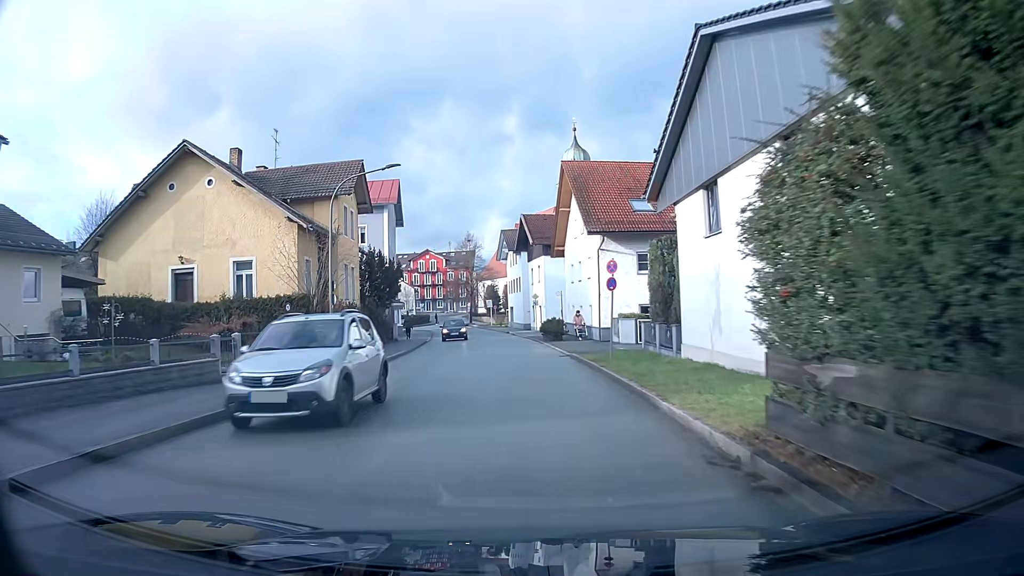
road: unclassified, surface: asphalt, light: Day
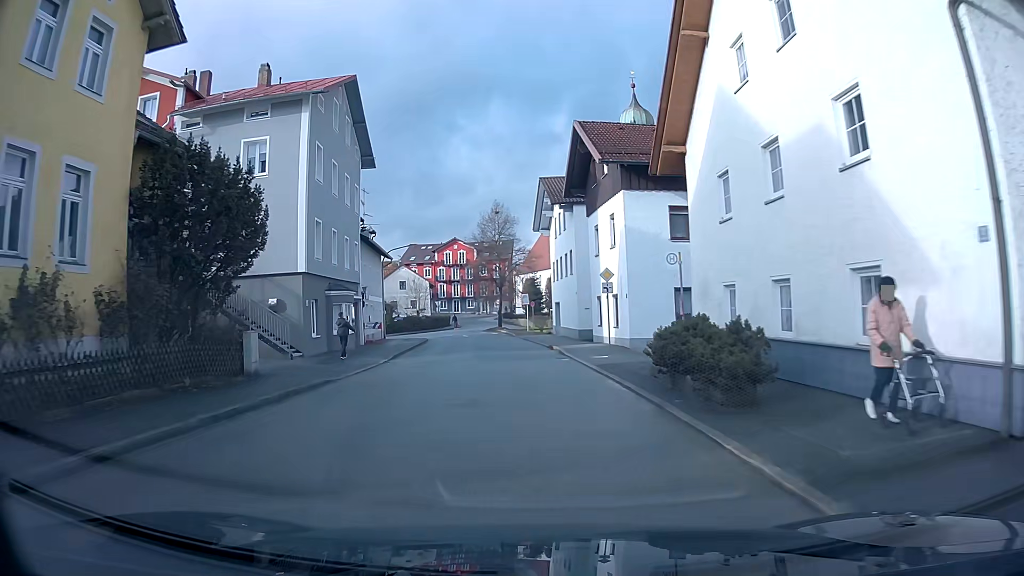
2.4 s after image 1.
(-0.7, +27.8) m; -4°
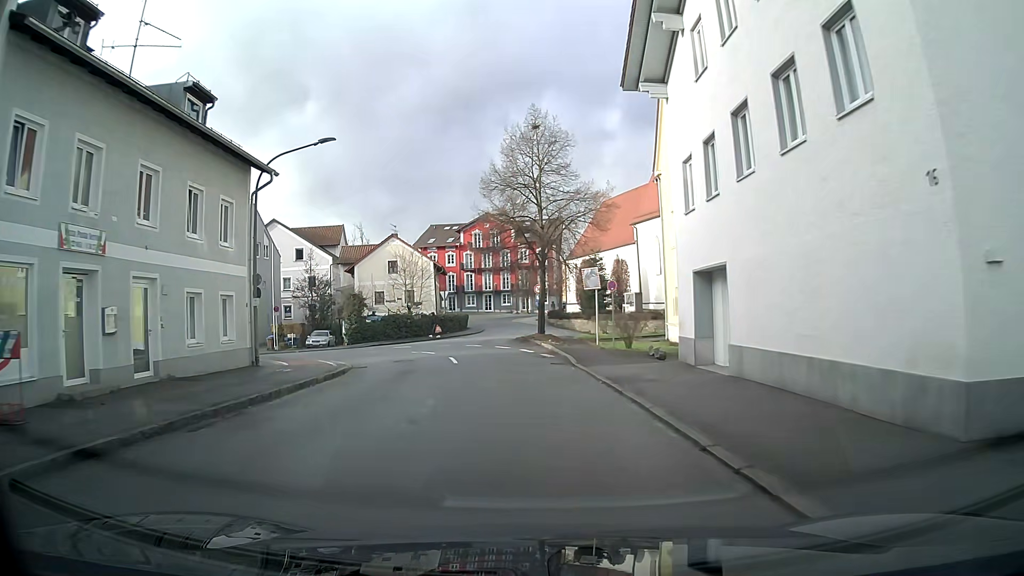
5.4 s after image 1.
(-0.9, +31.7) m; -4°
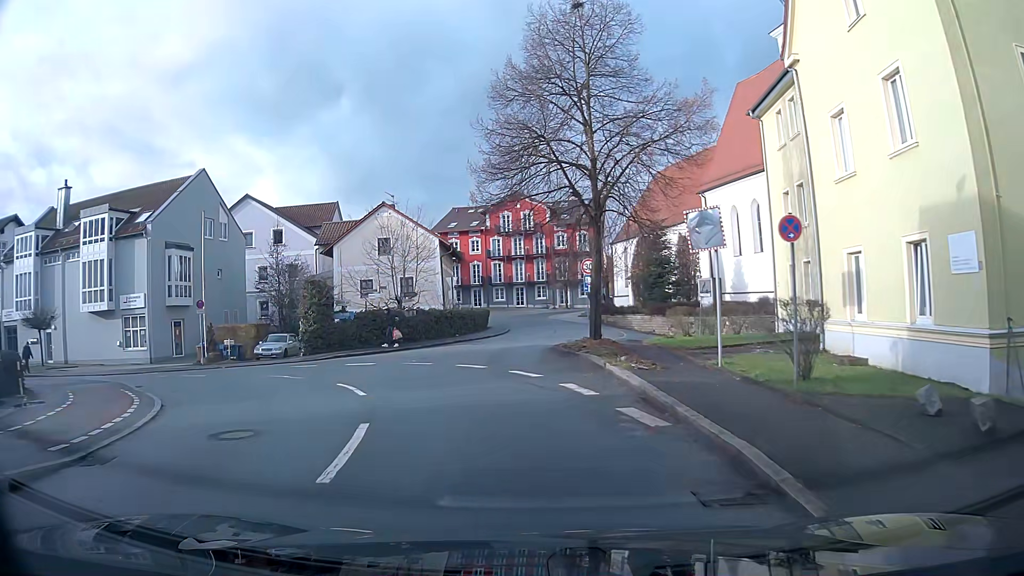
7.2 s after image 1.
(-0.4, +15.3) m; -3°
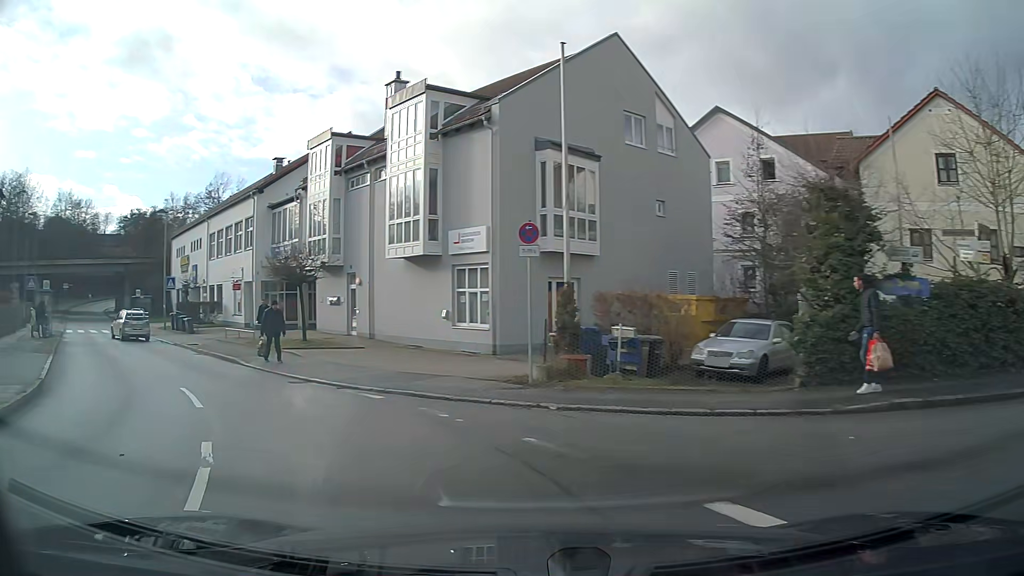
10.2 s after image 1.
(-6.1, +19.0) m; -47°
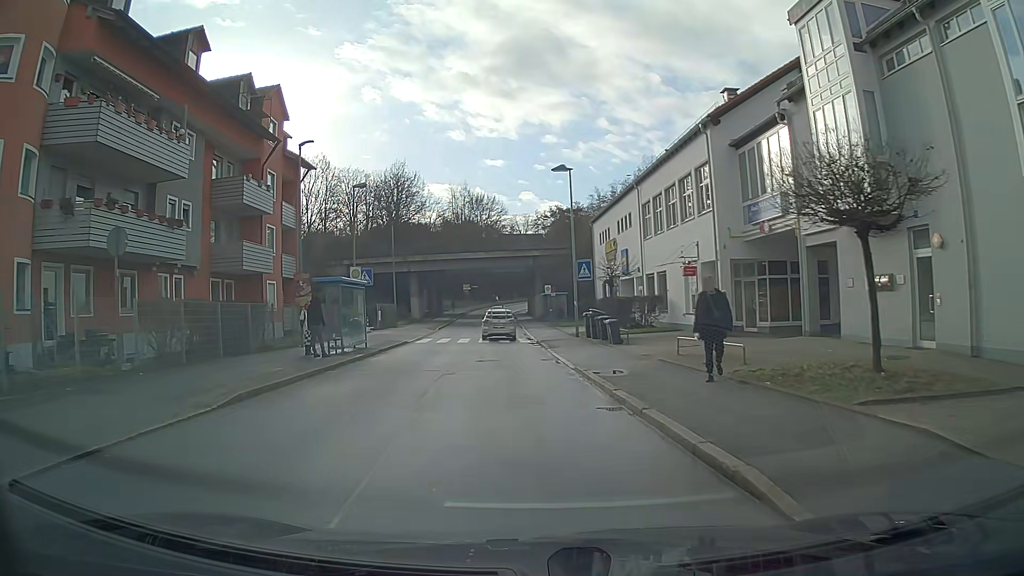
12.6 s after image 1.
(-5.5, +14.2) m; -34°
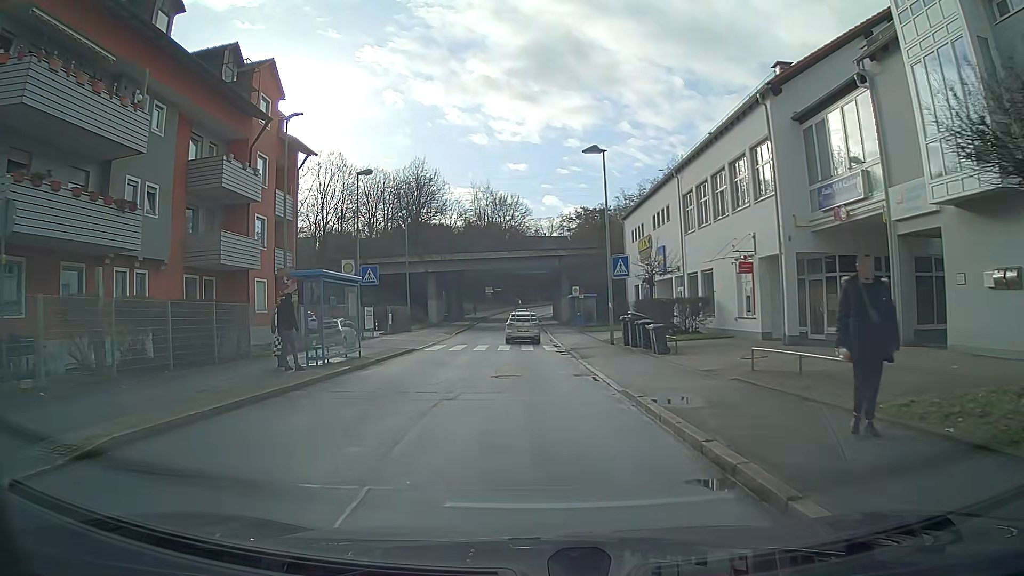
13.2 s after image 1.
(-0.1, +4.4) m; -2°
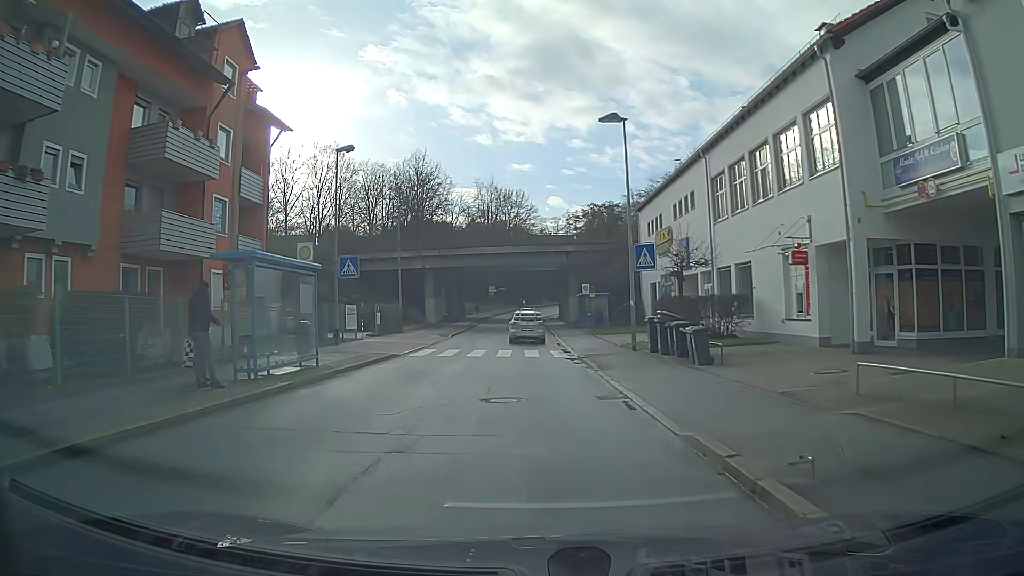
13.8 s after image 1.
(0.0, +4.7) m; 0°
(0, +10) (0, +20) (0, +30) (0, +40) (0, +50) (0, +60) (-1, +70) (-1, +80) (0, +90) (+2, +99) m
